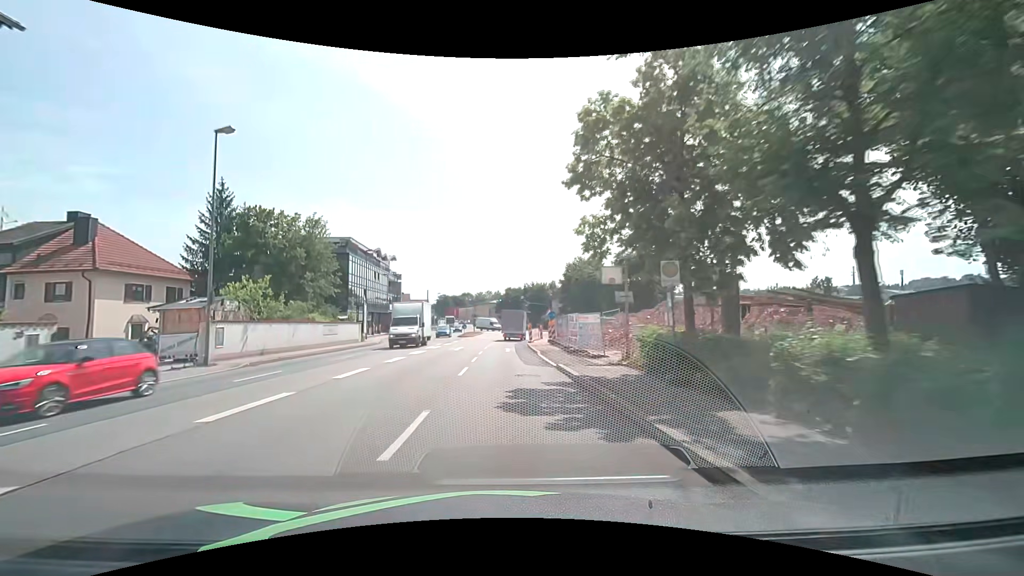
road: primary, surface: asphalt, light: Day
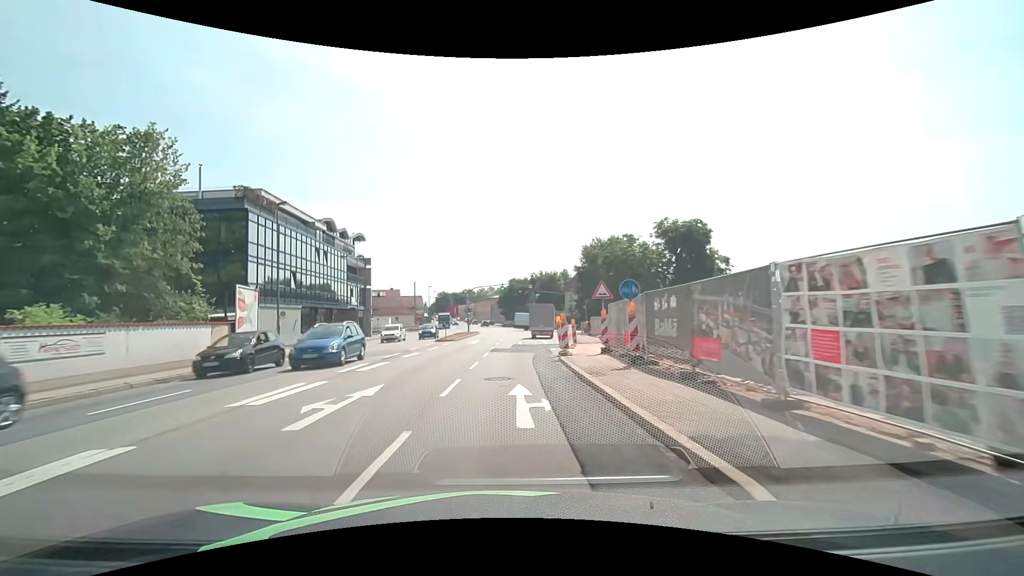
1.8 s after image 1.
(0.0, +22.6) m; 0°
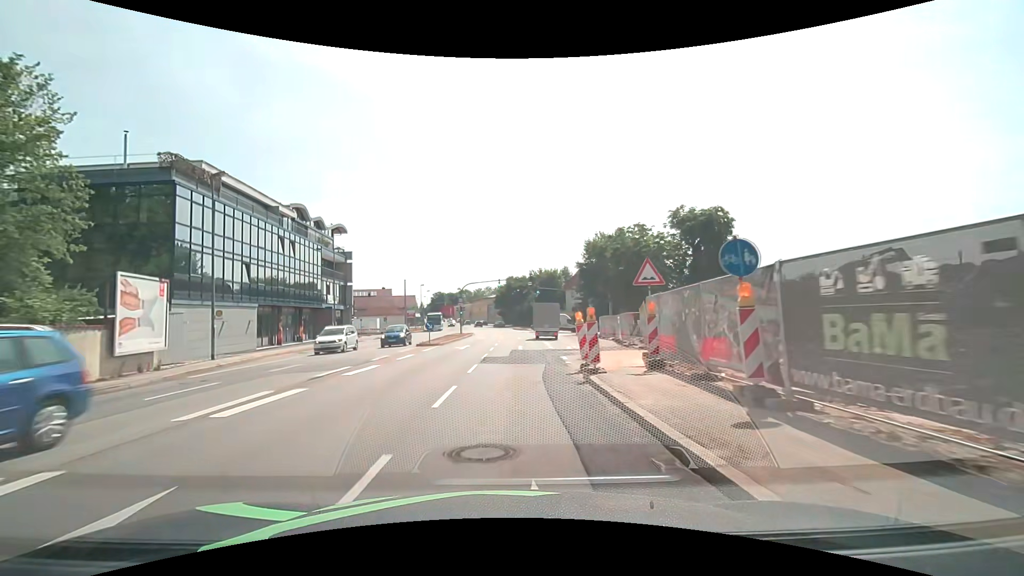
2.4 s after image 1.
(0.0, +7.1) m; 0°
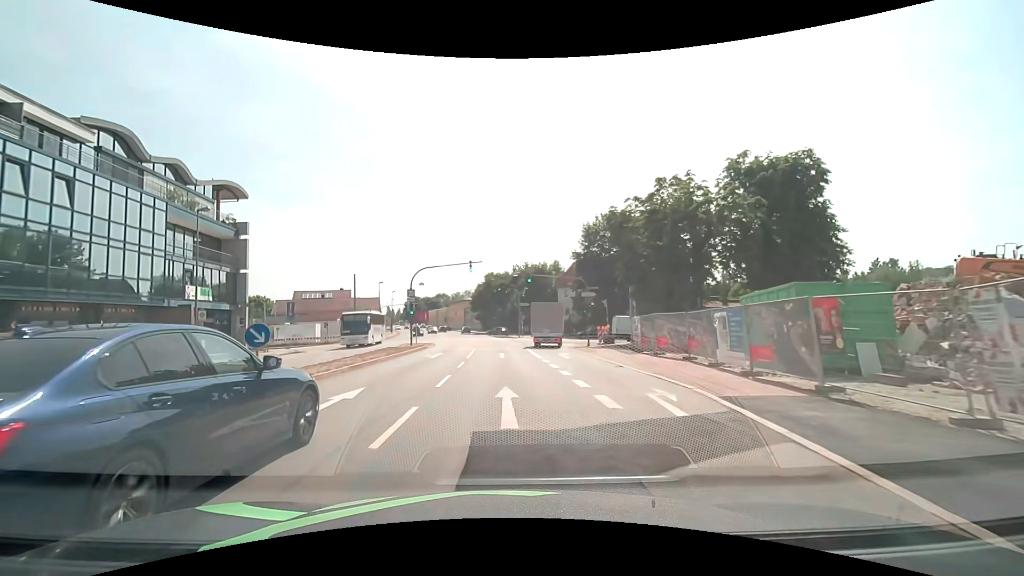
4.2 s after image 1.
(+0.3, +20.5) m; +2°
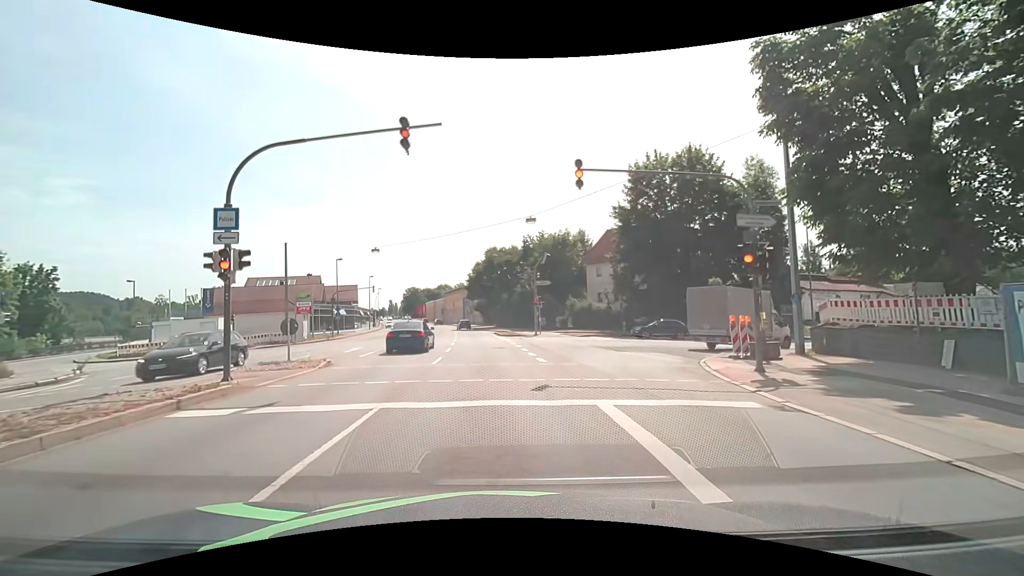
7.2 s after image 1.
(-0.2, +24.9) m; -2°
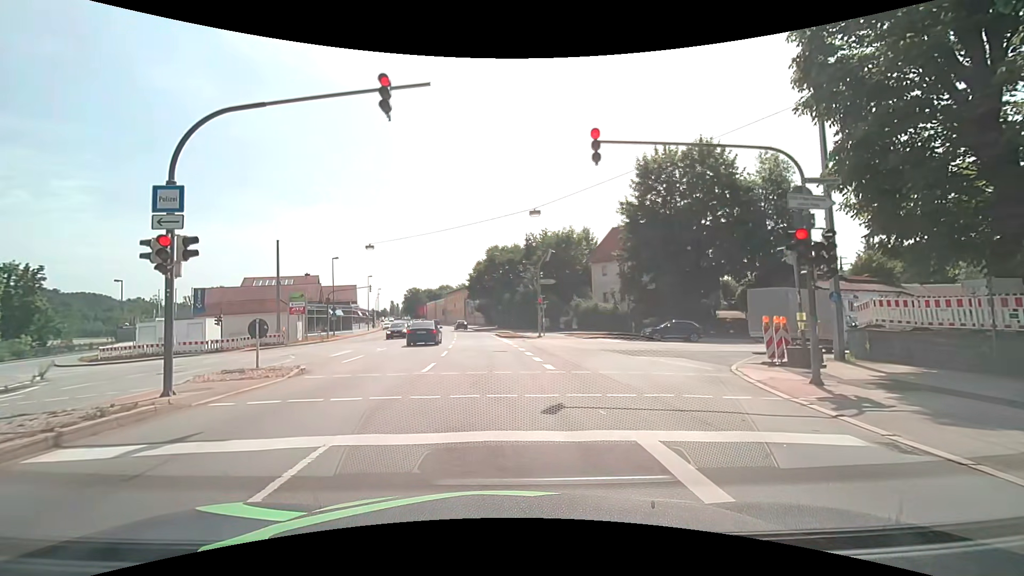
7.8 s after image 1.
(0.0, +2.1) m; 0°
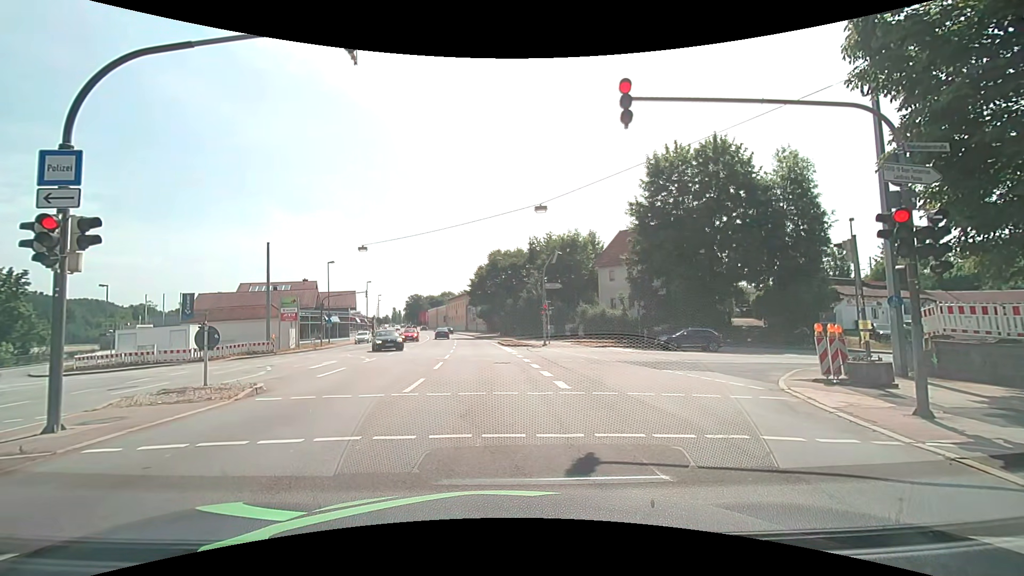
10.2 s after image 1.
(0.0, +2.4) m; 0°
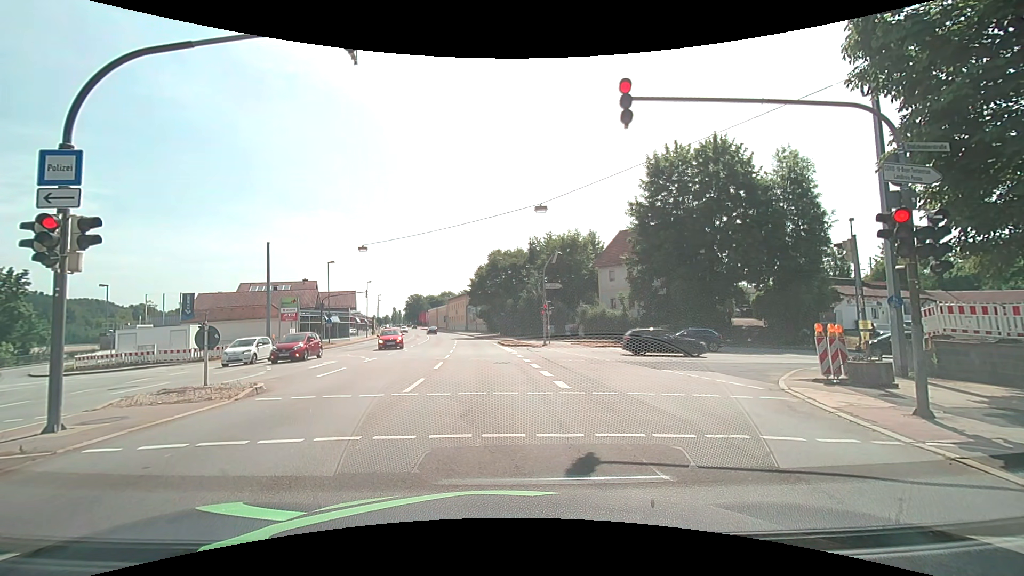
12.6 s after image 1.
(0.0, +0.1) m; 0°
(0, +10) (-1, +20) (-1, +30) (-2, +40) (-3, +50) (-4, +60) (-5, +70) (-7, +80) (-9, +89) (-11, +99) m
